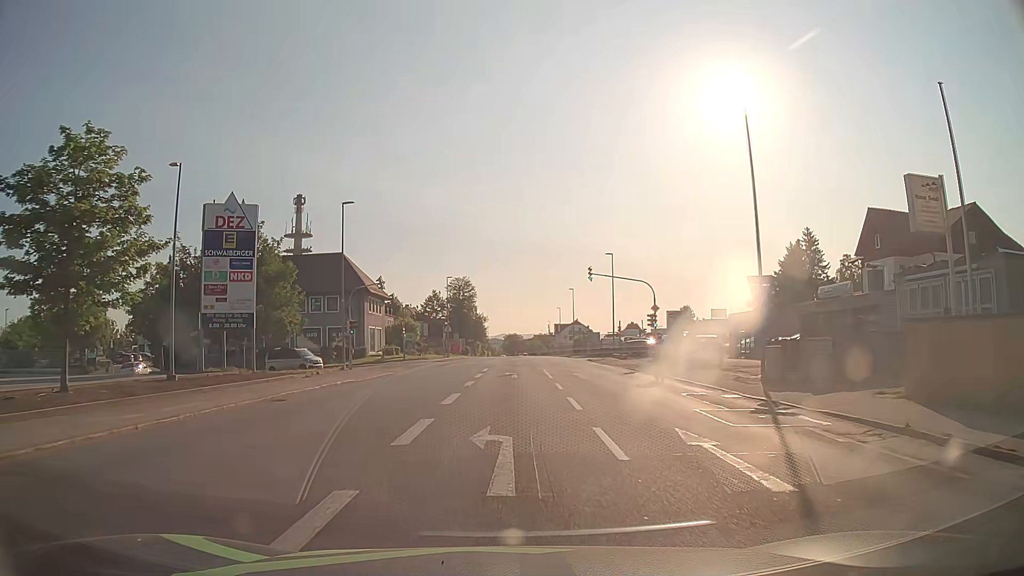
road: tertiary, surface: asphalt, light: Day
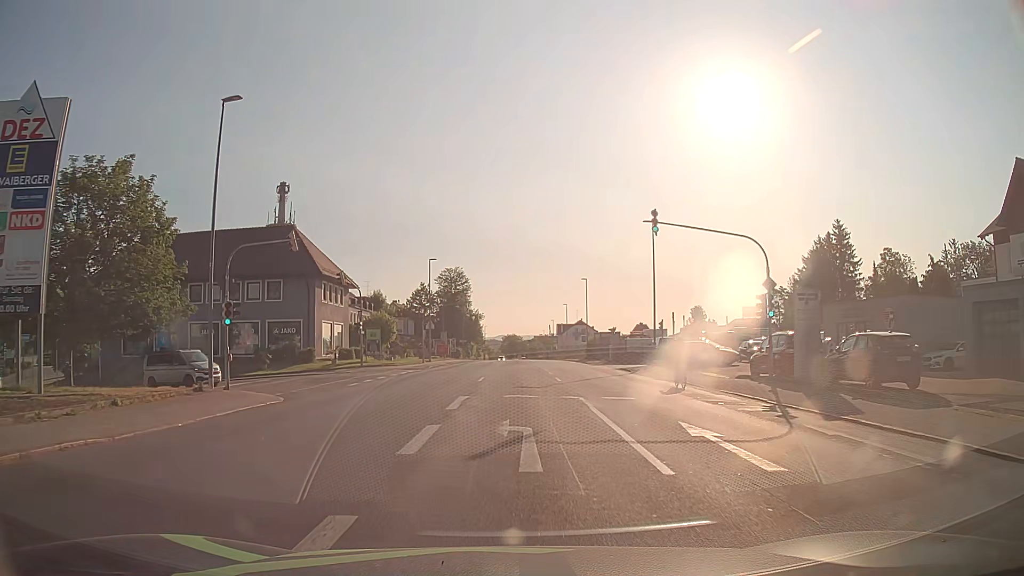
(+0.1, +19.0) m; 0°
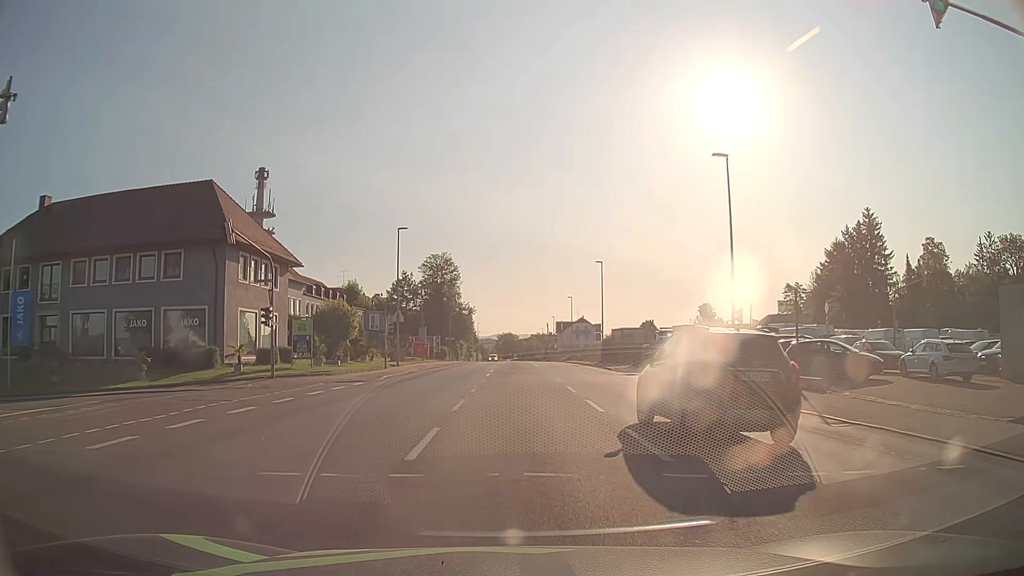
(+0.1, +17.4) m; +1°
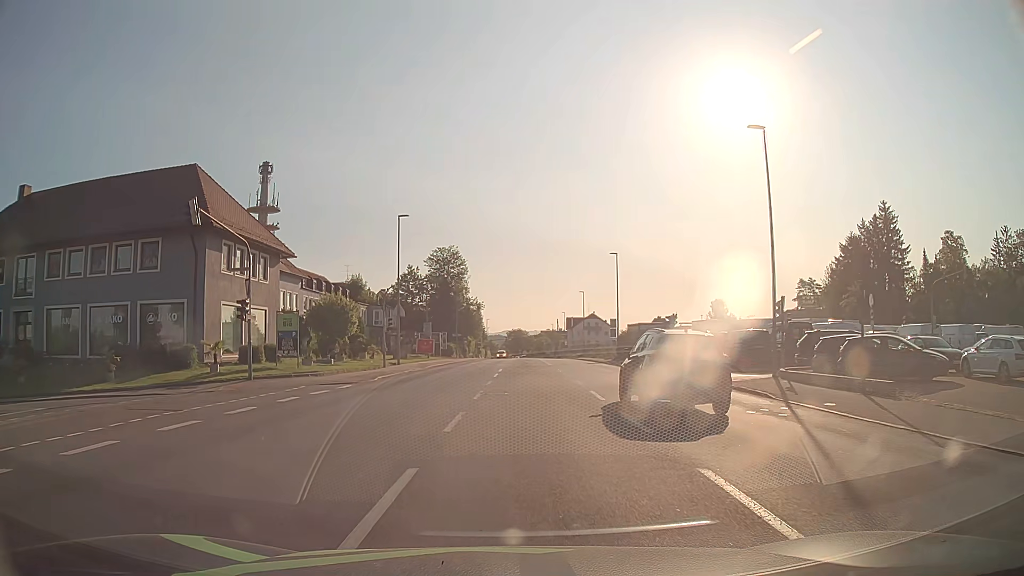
(0.0, +3.8) m; 0°
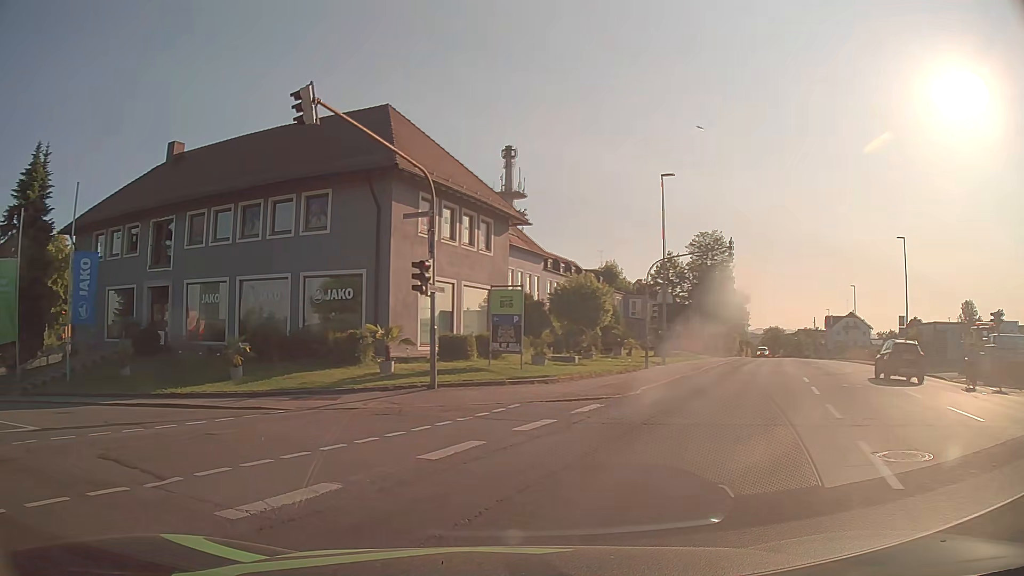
(-1.6, +10.0) m; -22°
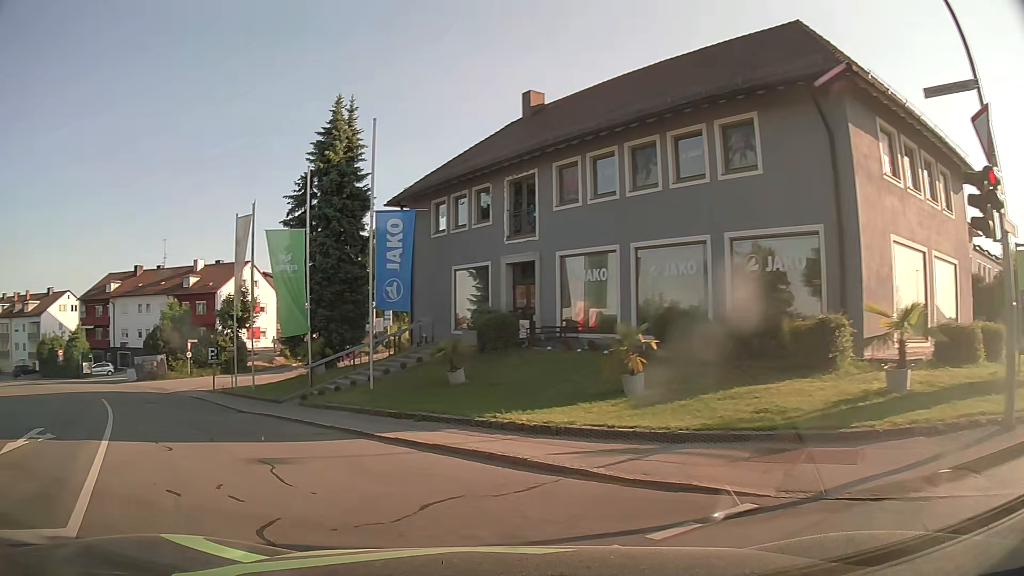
(-2.3, +8.4) m; -33°
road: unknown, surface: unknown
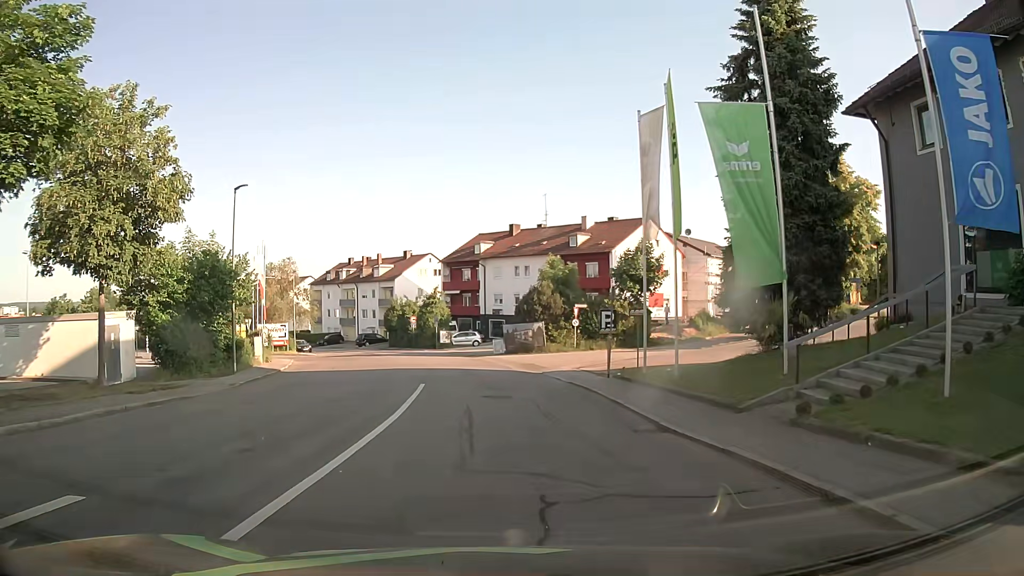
(-3.8, +10.3) m; -34°
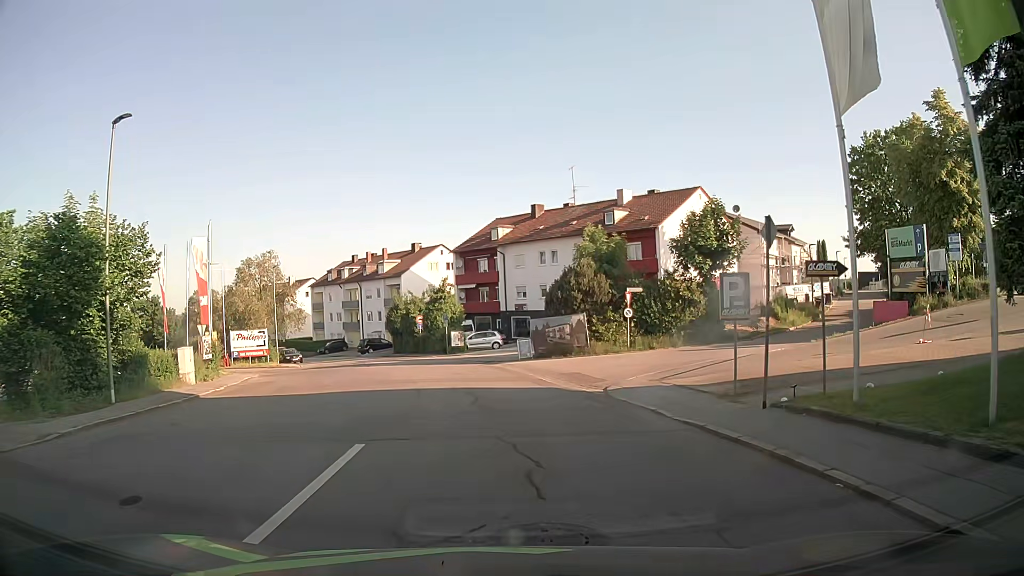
(-0.1, +11.7) m; -2°
